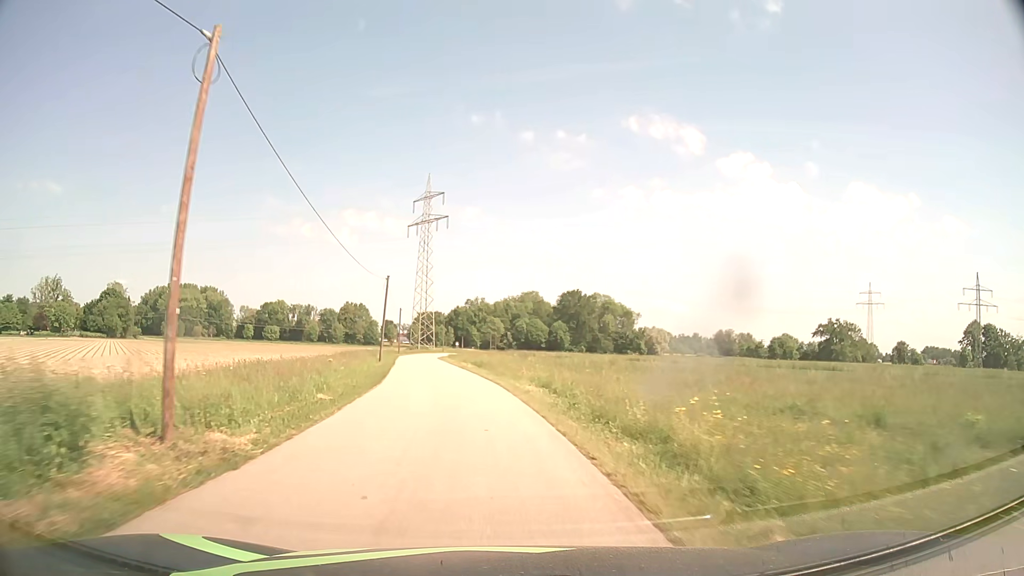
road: unclassified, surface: asphalt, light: Day
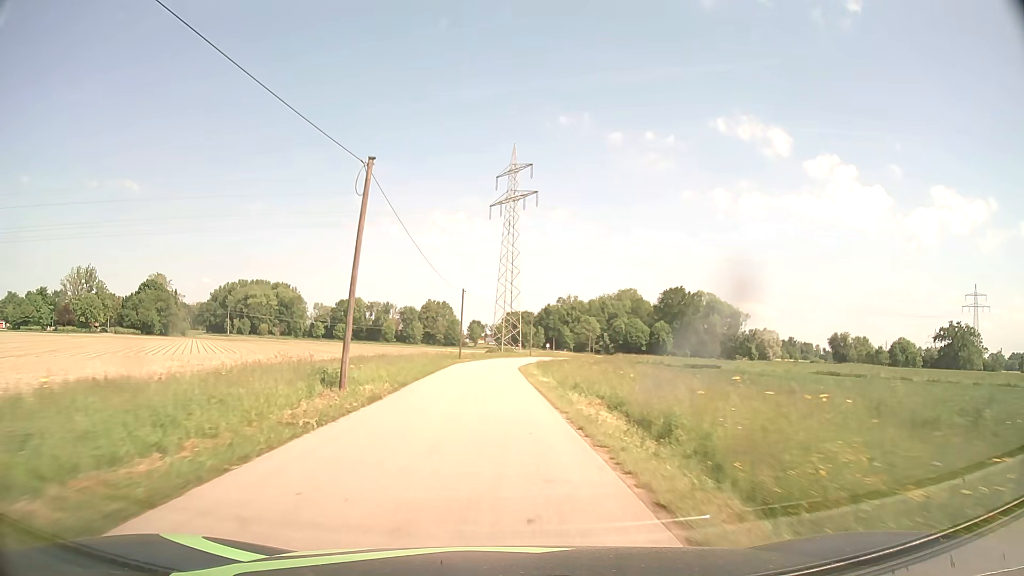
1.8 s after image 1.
(-2.0, +29.6) m; -7°
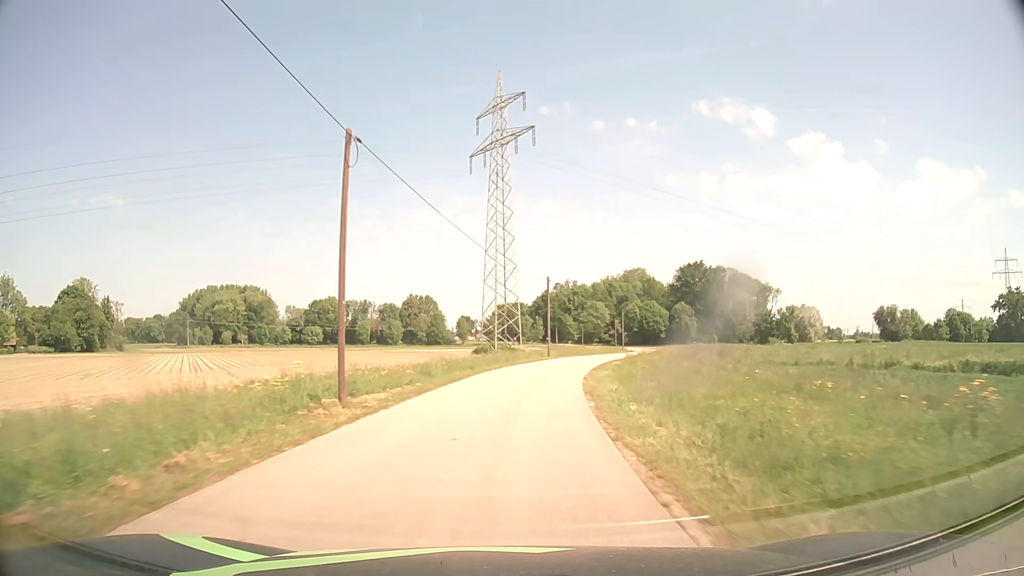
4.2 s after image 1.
(-0.6, +39.9) m; 0°
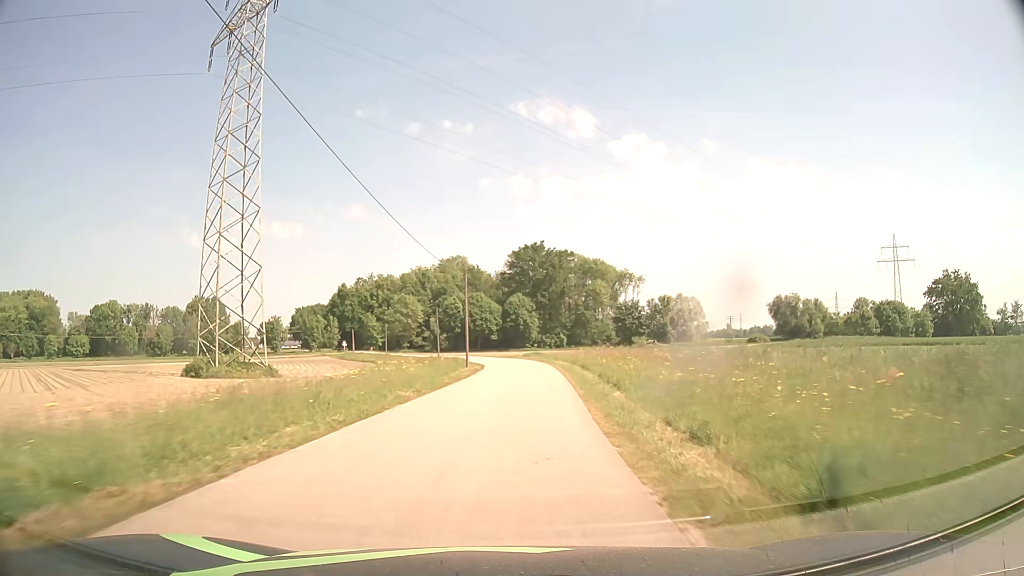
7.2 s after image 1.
(+6.3, +49.6) m; +16°
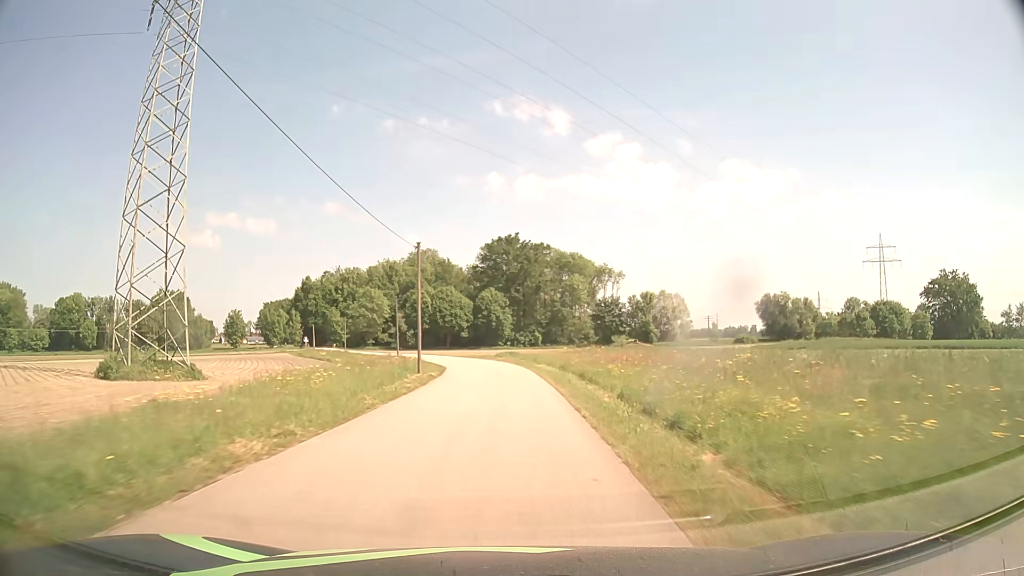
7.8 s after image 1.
(+0.2, +9.9) m; +2°
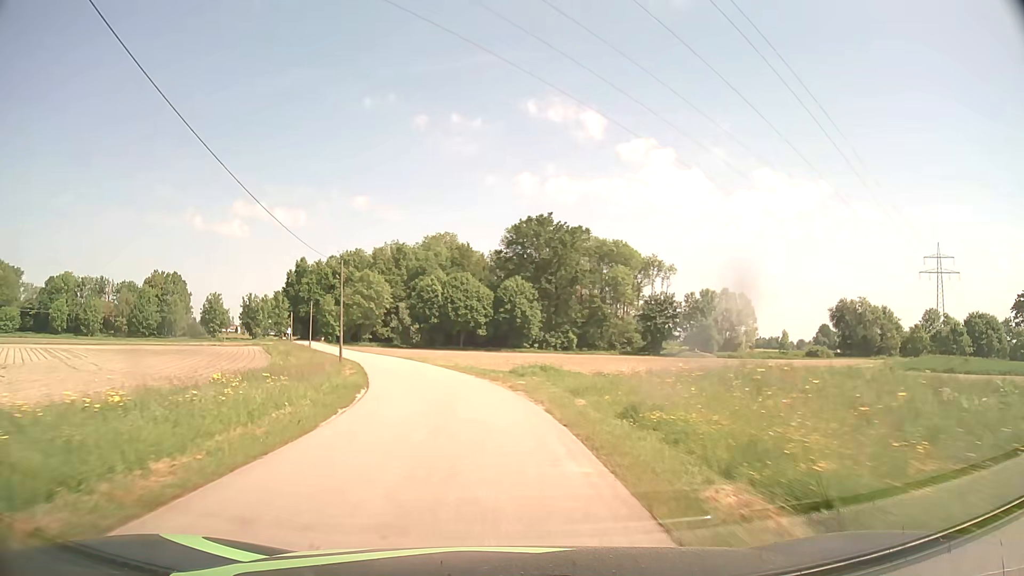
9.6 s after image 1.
(+0.3, +28.6) m; -1°
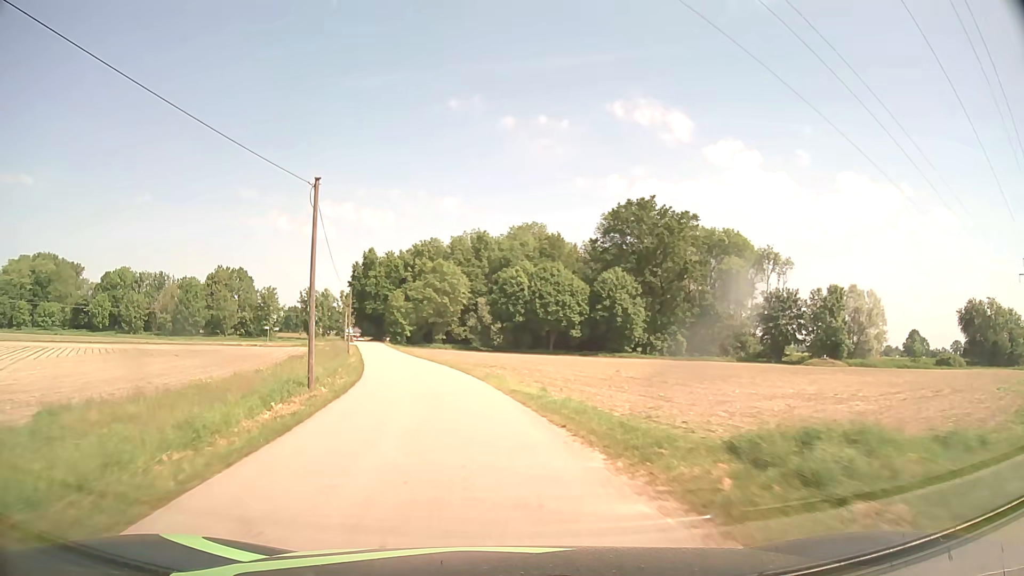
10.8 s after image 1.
(-1.1, +18.8) m; -7°
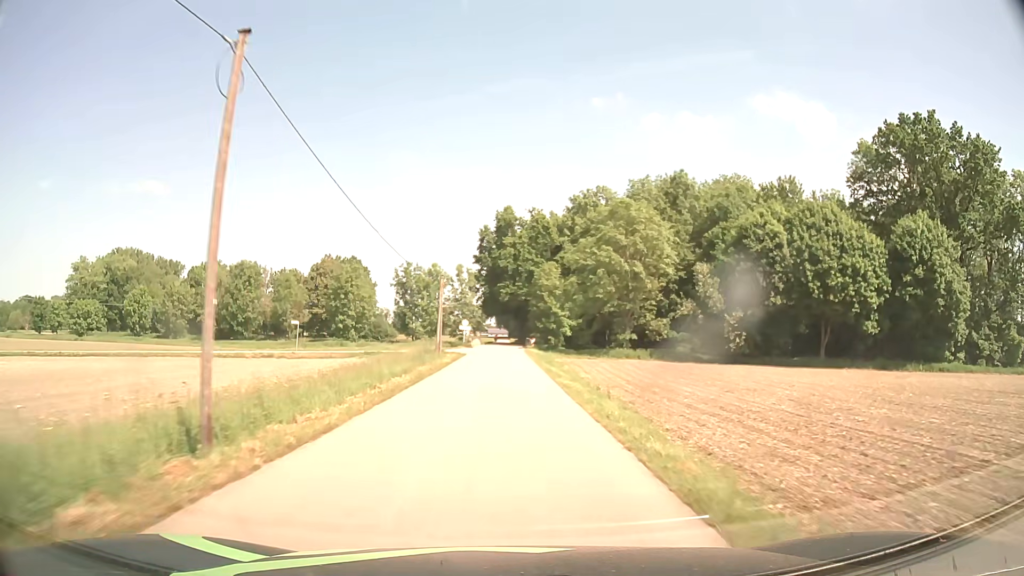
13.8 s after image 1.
(-7.5, +47.6) m; -13°
(0, +10) (0, +20) (0, +30) (0, +40) (0, +50) (0, +60) (0, +70) (0, +80) (0, +90) (-1, +100) m
